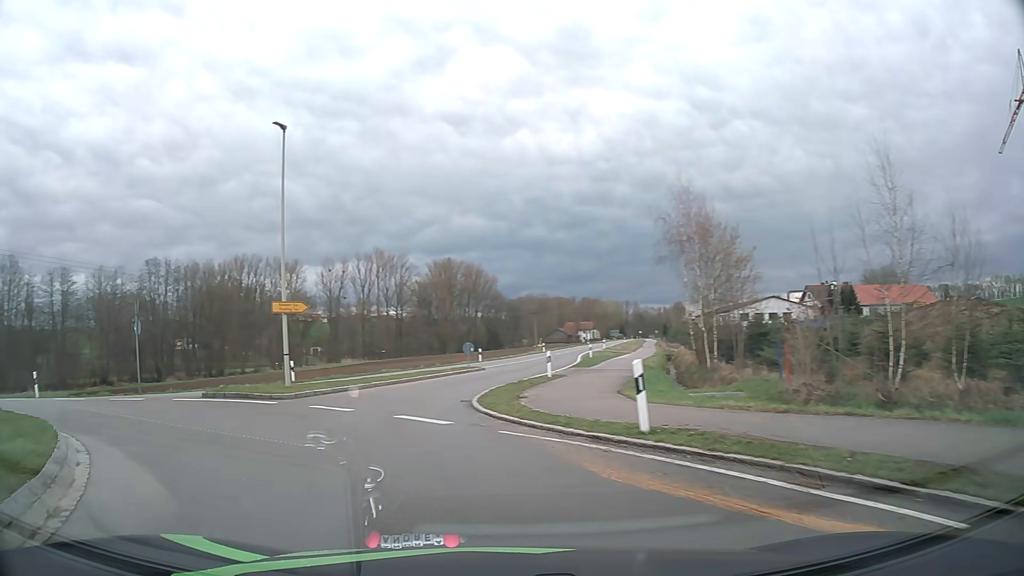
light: Day
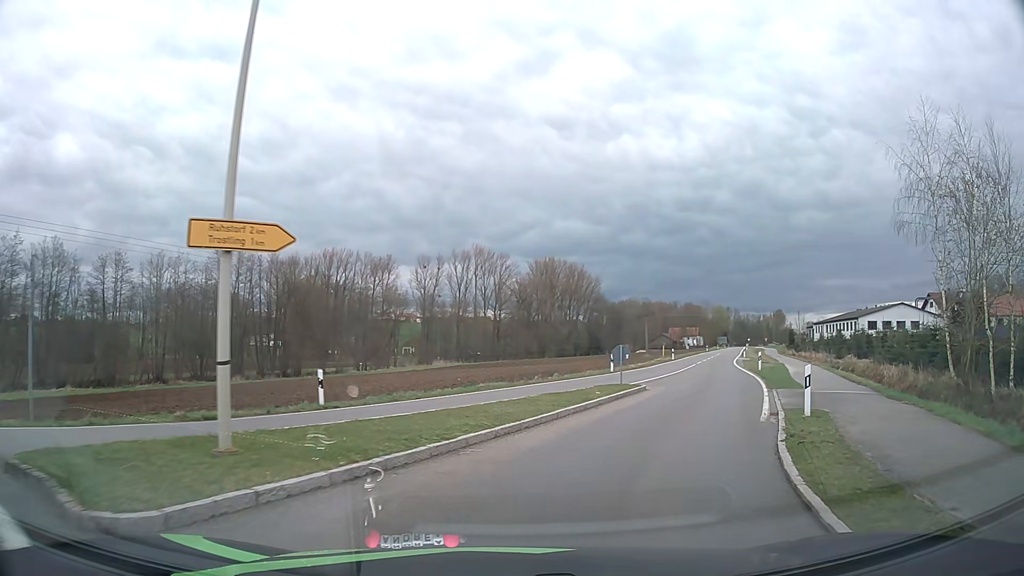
(-2.5, +13.3) m; -9°
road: tertiary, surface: asphalt
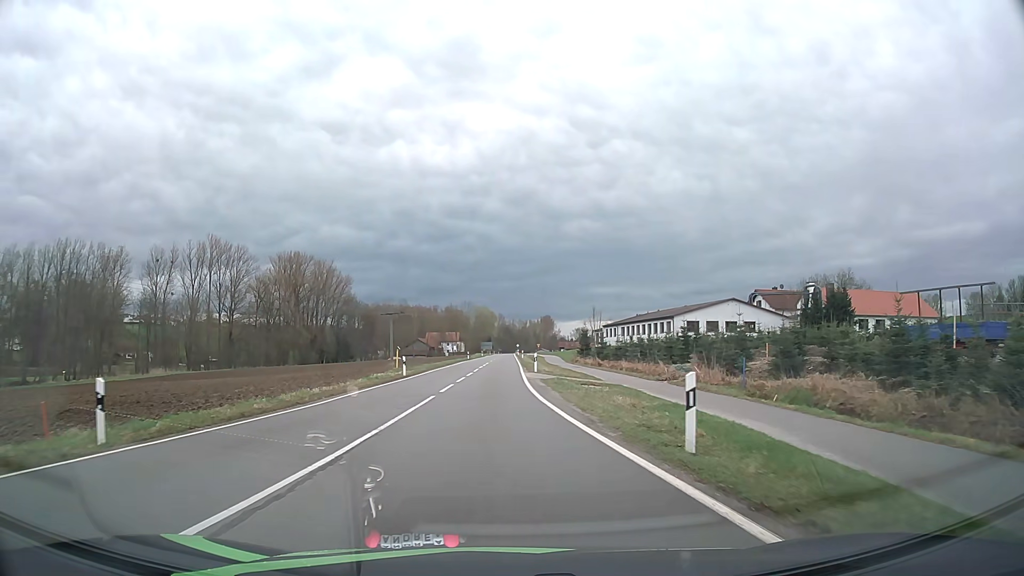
(+8.1, +27.9) m; +20°
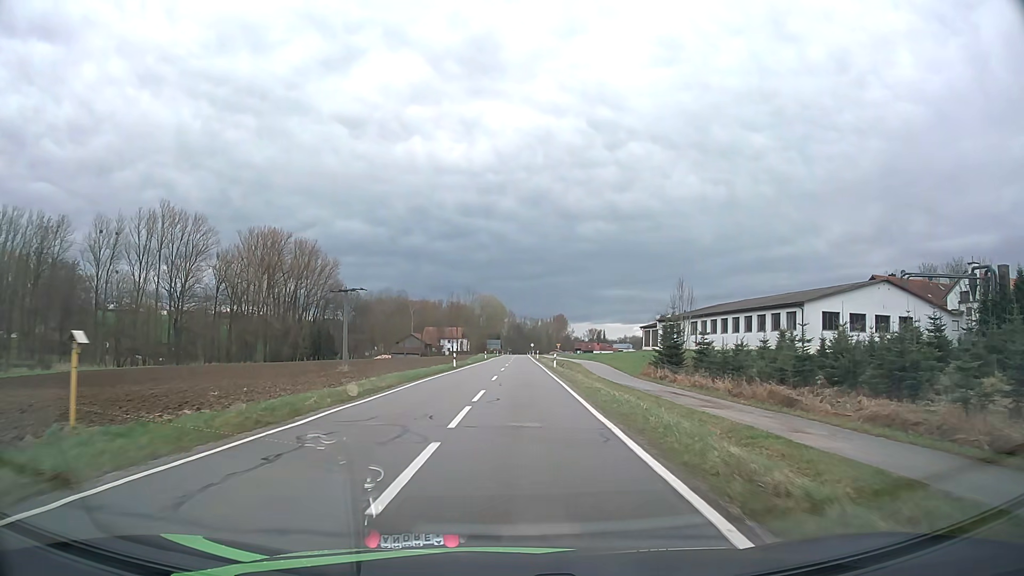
(-0.7, +40.1) m; -1°
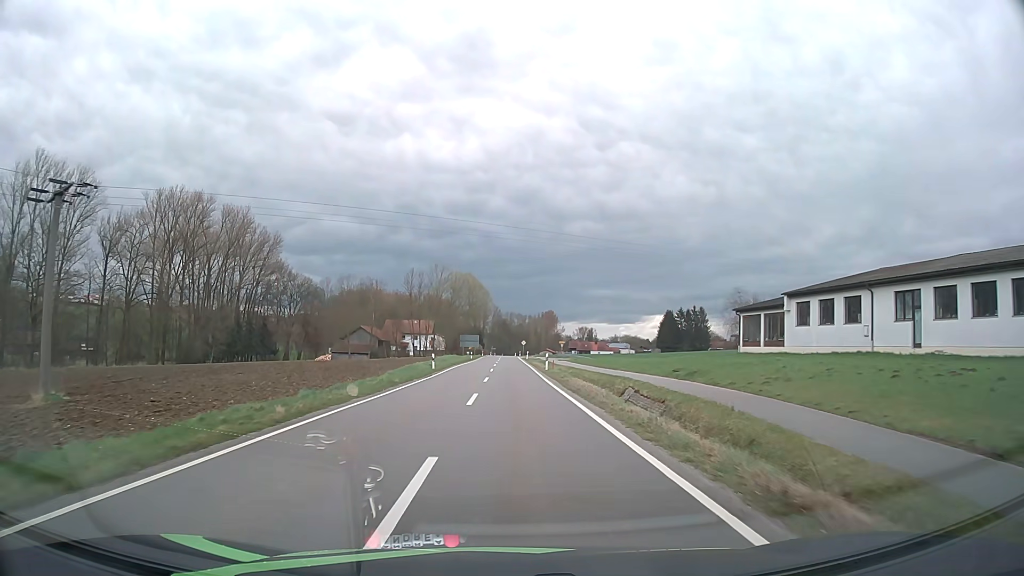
(+0.6, +49.3) m; +1°
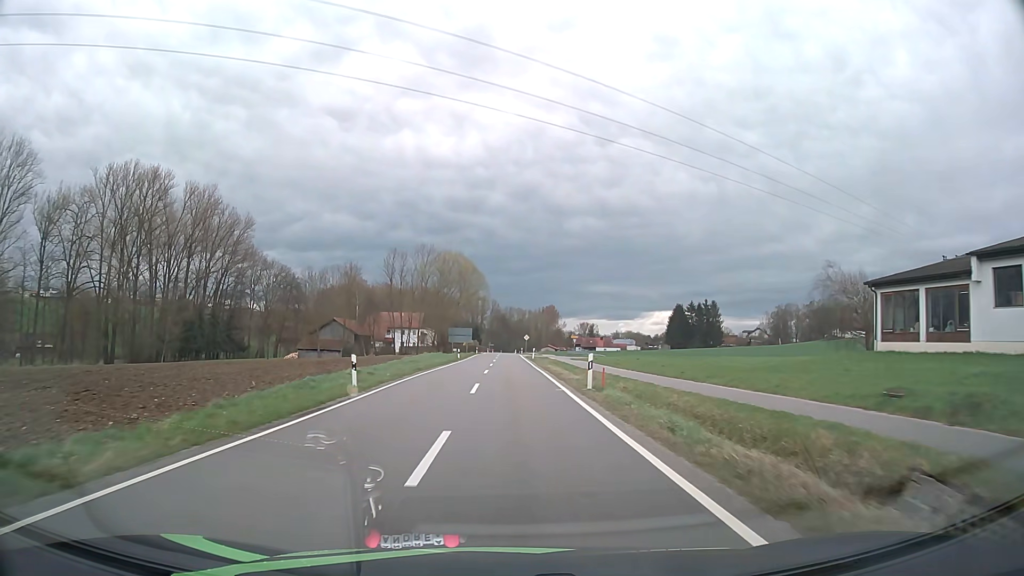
(0.0, +21.8) m; 0°
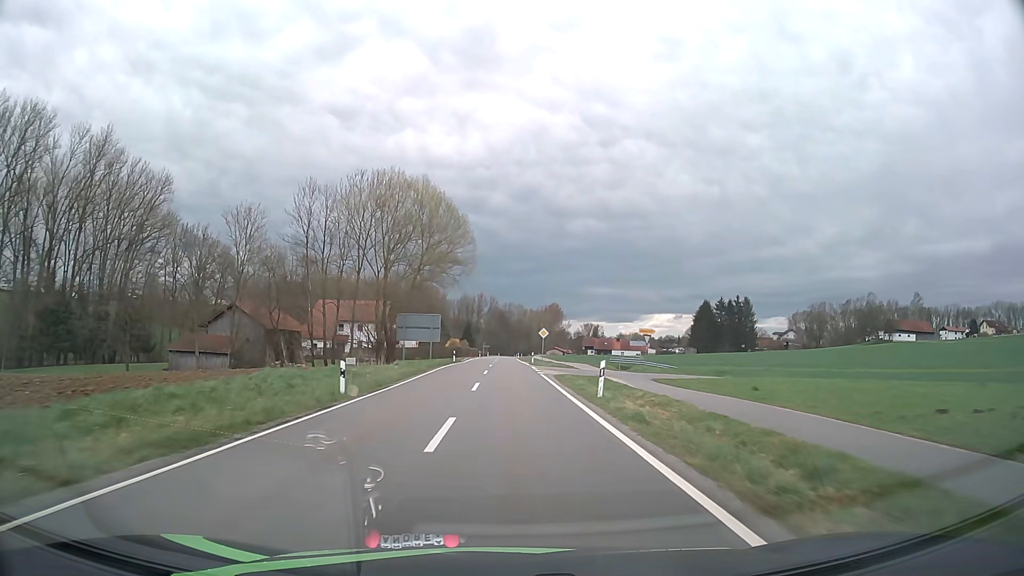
(0.0, +46.0) m; 0°
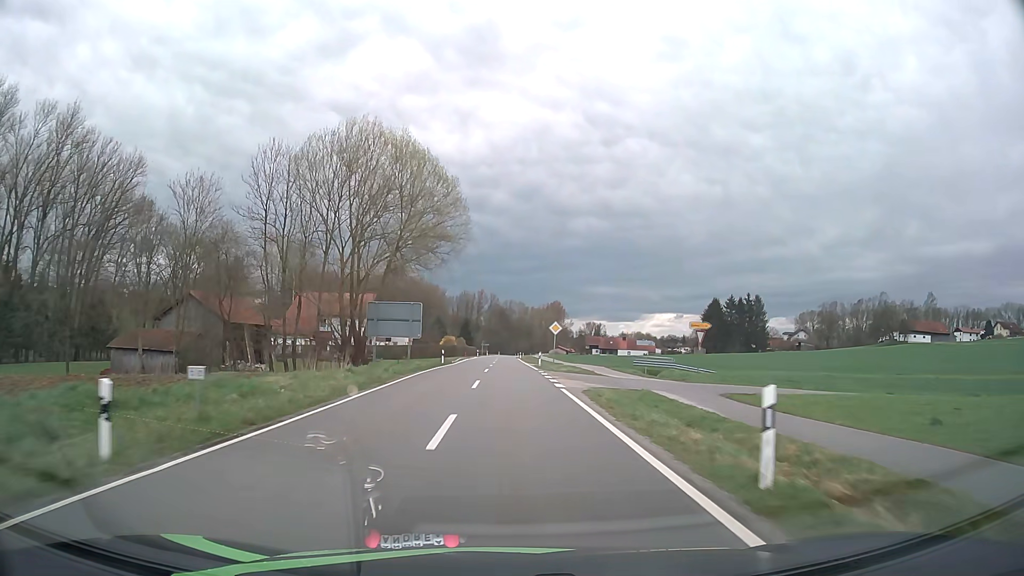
(0.0, +11.8) m; 0°
(0, +10) (0, +20) (0, +30) (0, +40) (0, +50) (0, +60) (0, +70) (0, +80) (0, +90) (0, +100) m
